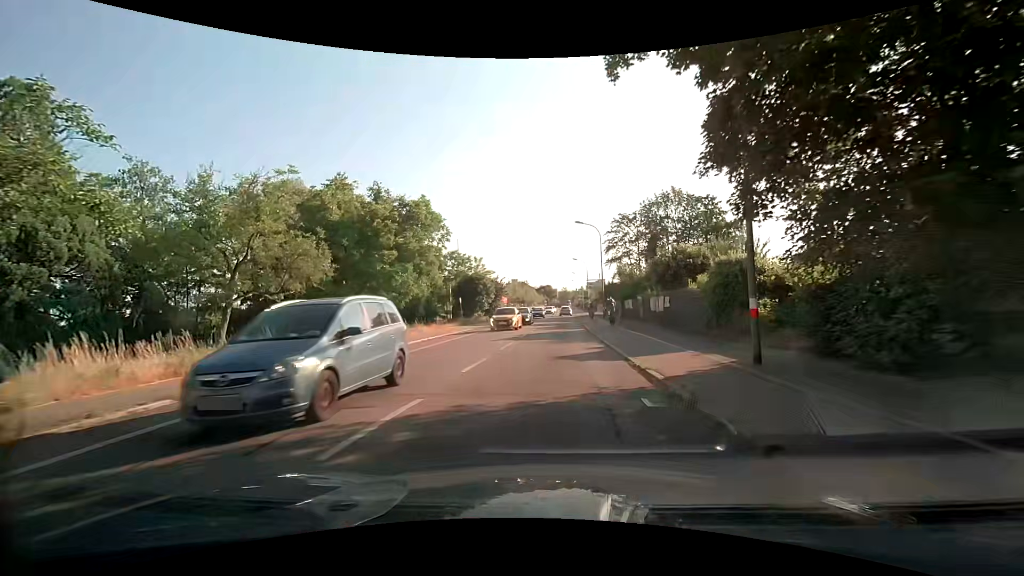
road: secondary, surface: asphalt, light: Day
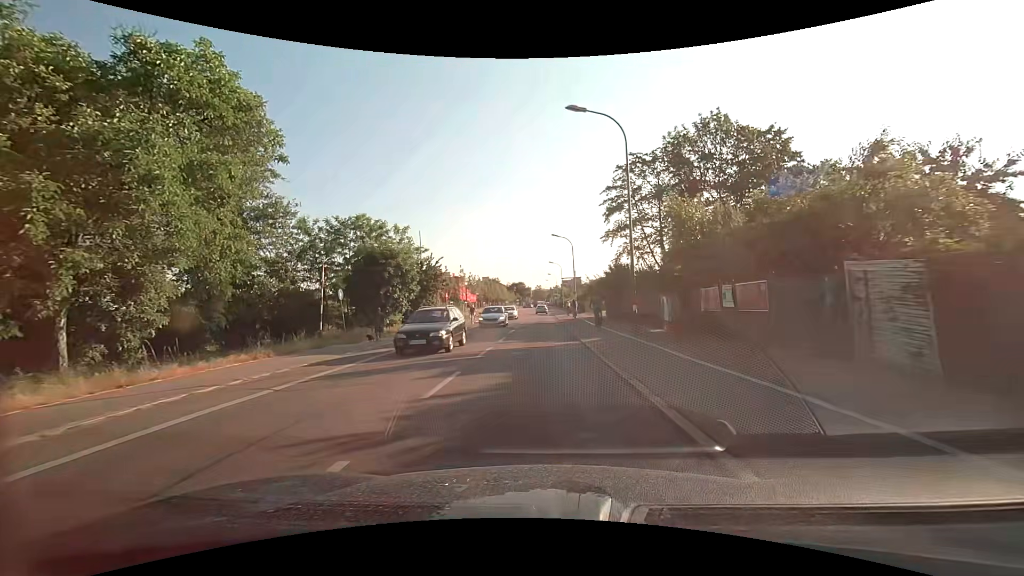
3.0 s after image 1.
(+0.8, +27.1) m; +3°
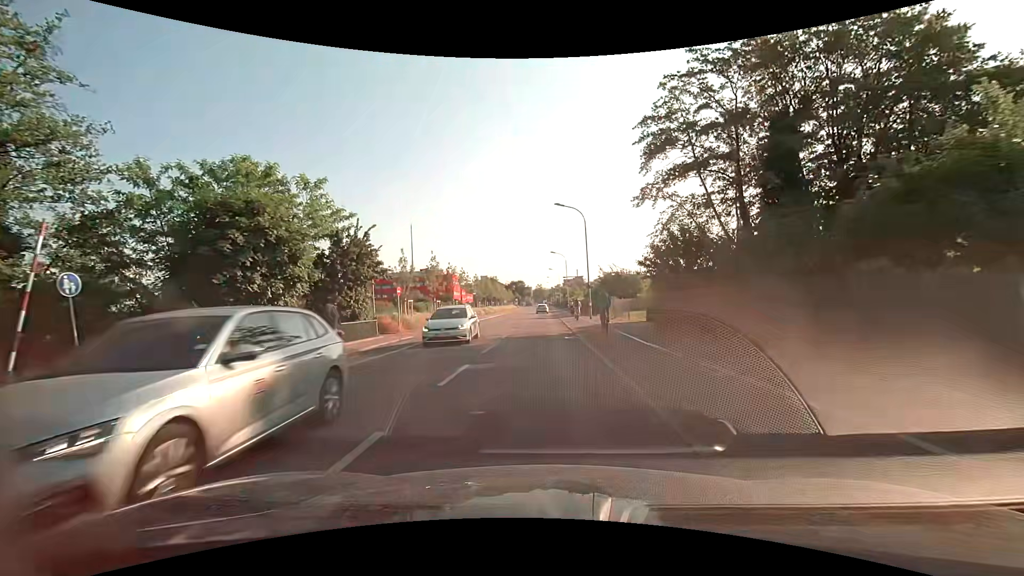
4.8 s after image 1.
(0.0, +17.0) m; -1°
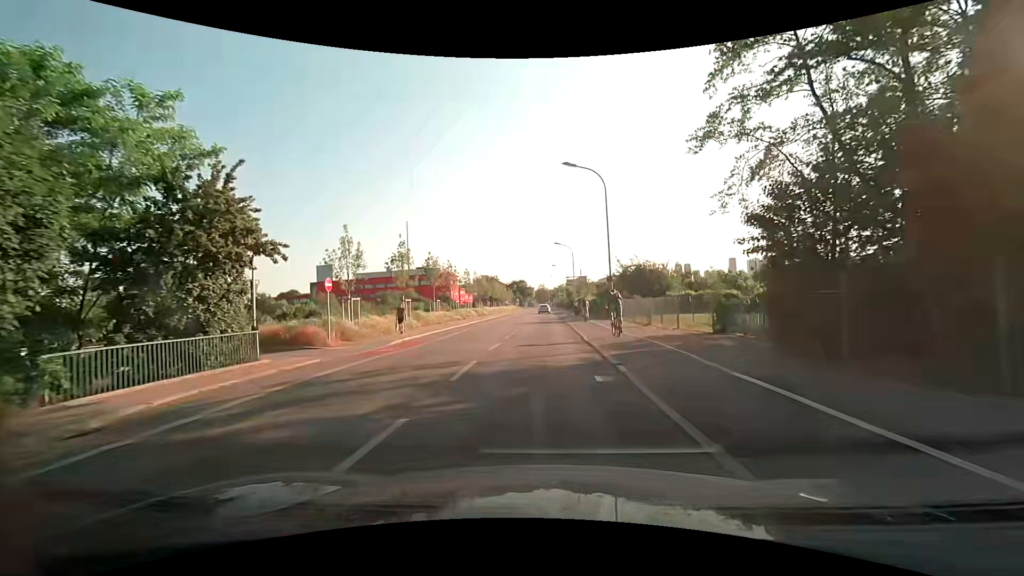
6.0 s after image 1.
(+0.1, +11.4) m; +1°
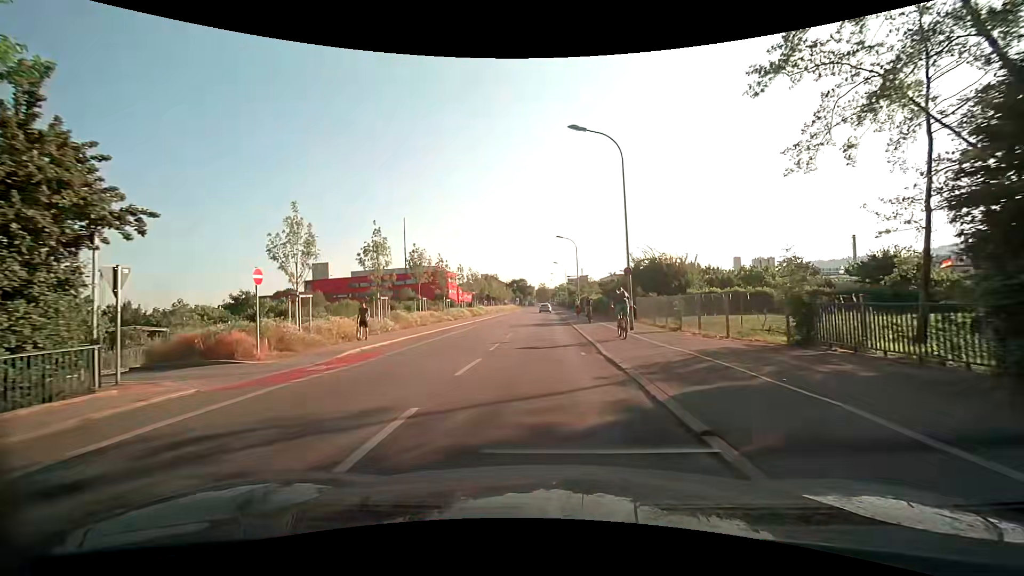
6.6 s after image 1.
(-0.1, +5.7) m; -1°
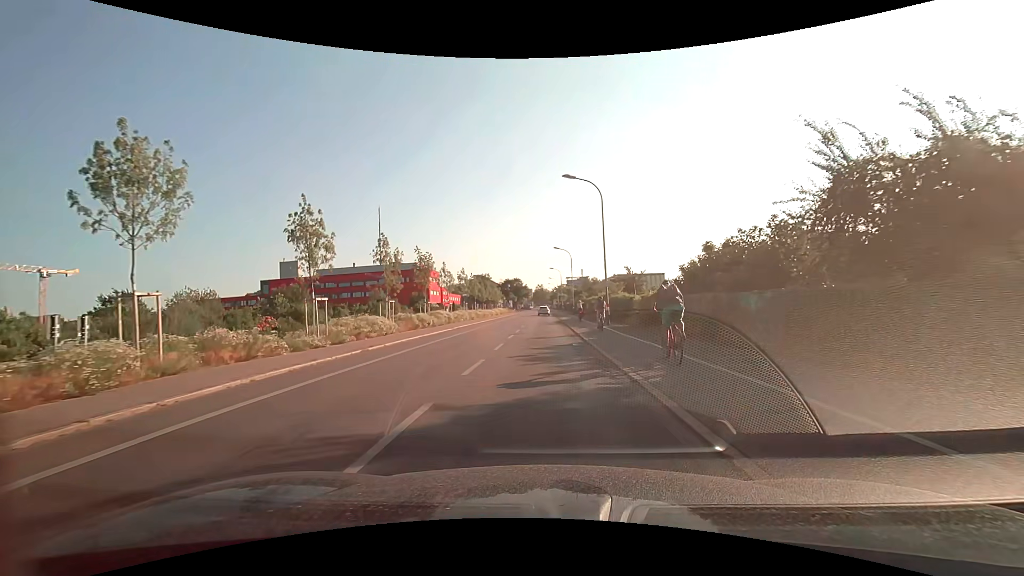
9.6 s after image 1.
(+0.3, +28.4) m; 0°
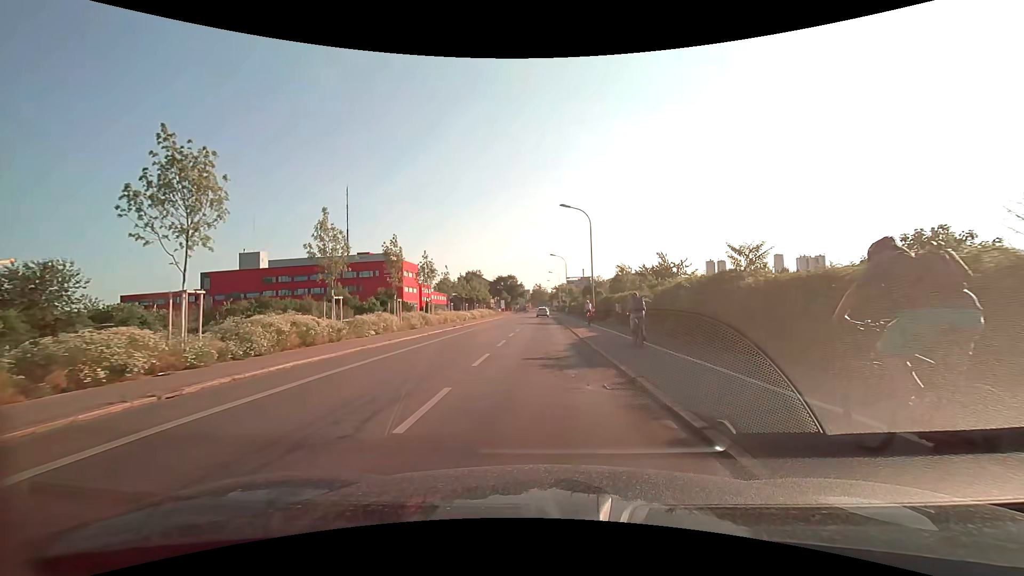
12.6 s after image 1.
(+0.1, +28.6) m; 0°
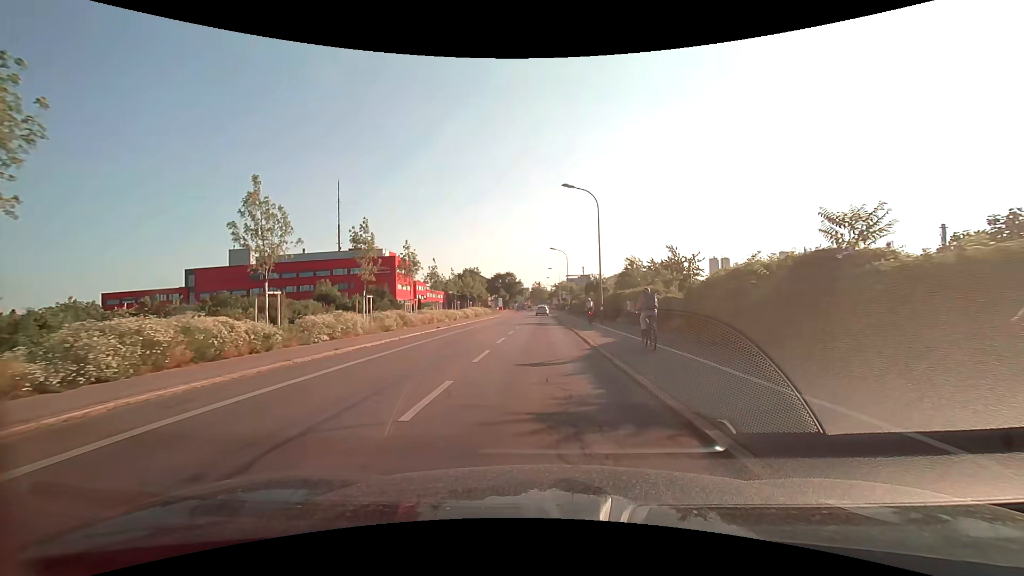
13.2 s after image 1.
(0.0, +5.8) m; 0°
(0, +10) (0, +20) (0, +30) (0, +40) (0, +50) (0, +60) (0, +70) (0, +80) (0, +90) (0, +100) m
